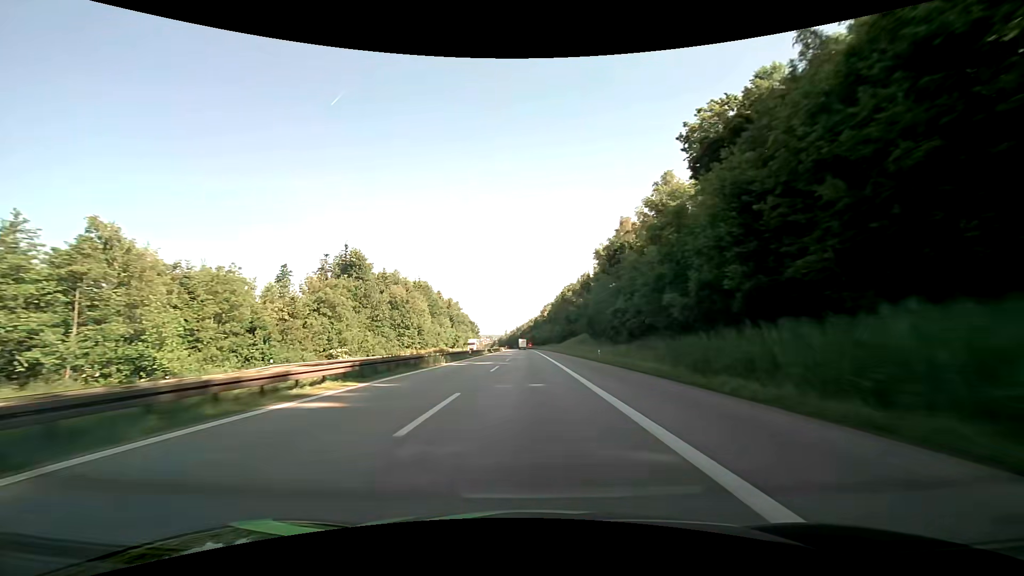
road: motorway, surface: asphalt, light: Day
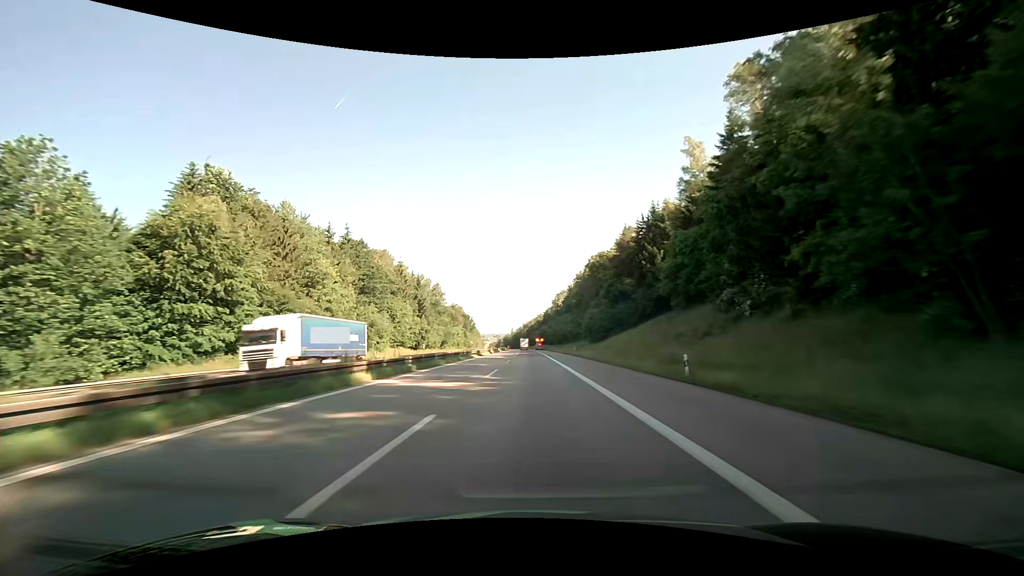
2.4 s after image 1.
(-0.6, +76.2) m; -1°
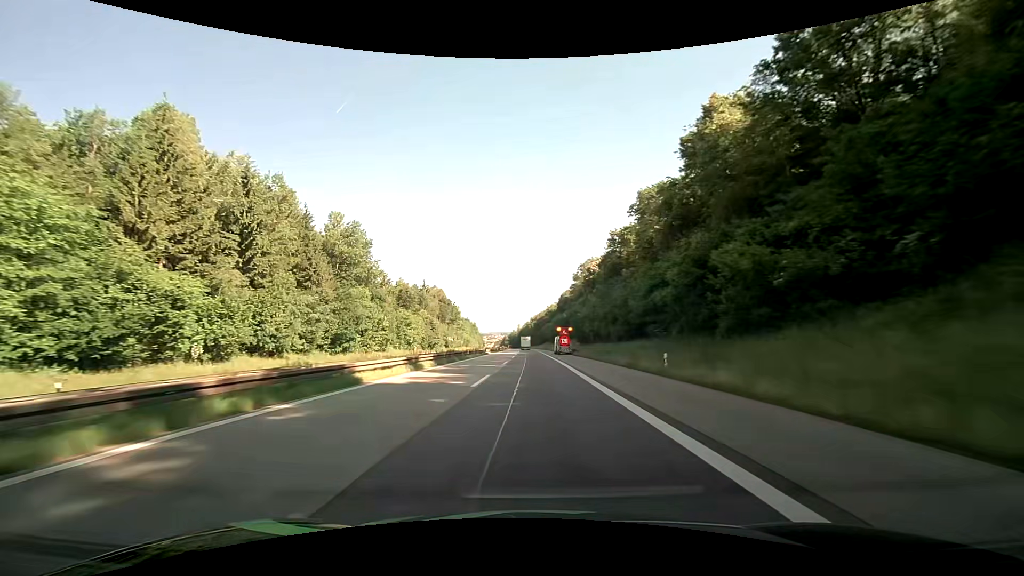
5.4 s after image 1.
(-0.7, +95.4) m; -1°
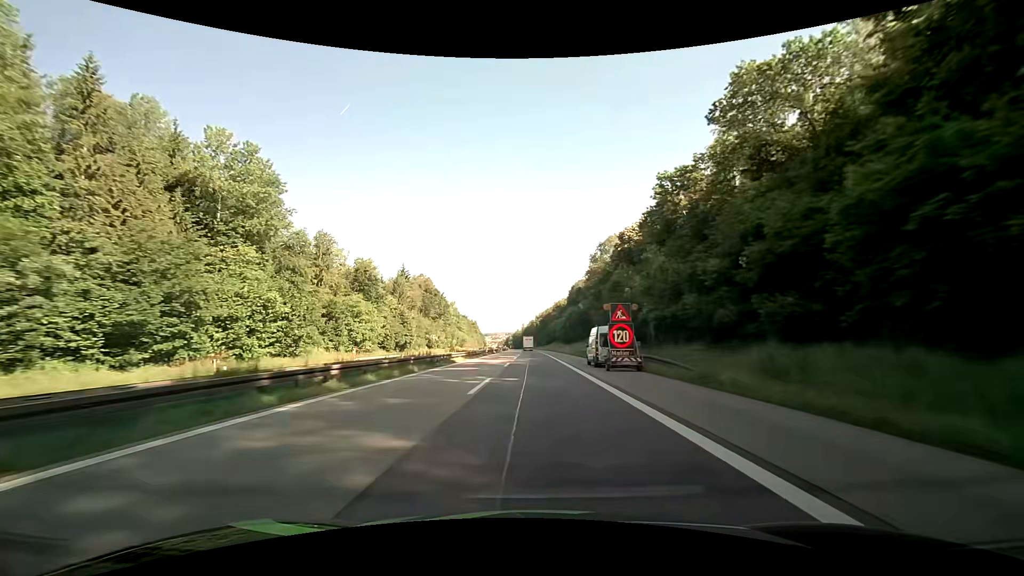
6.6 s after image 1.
(-0.2, +38.1) m; -1°
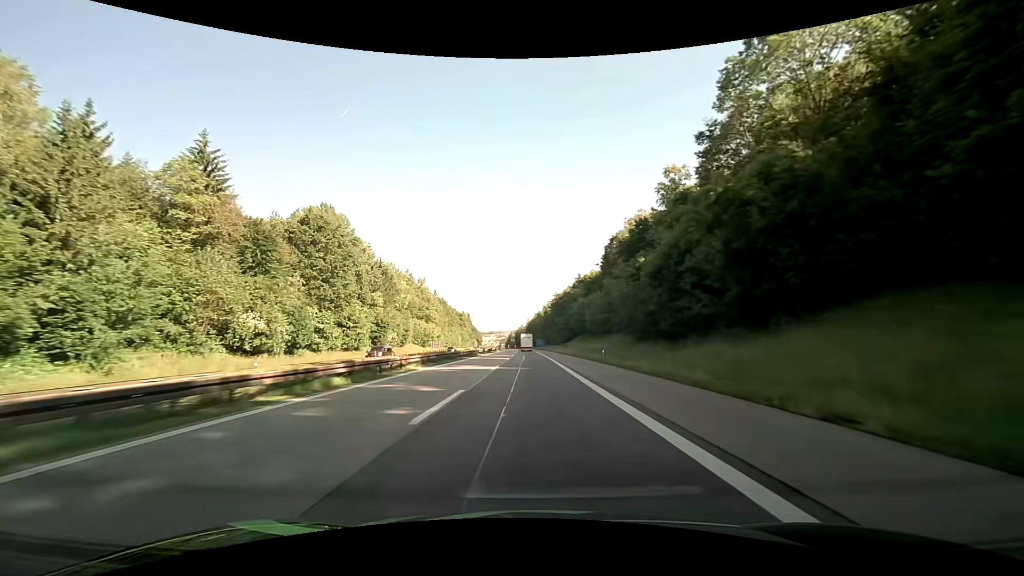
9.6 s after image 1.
(-0.1, +95.3) m; -1°
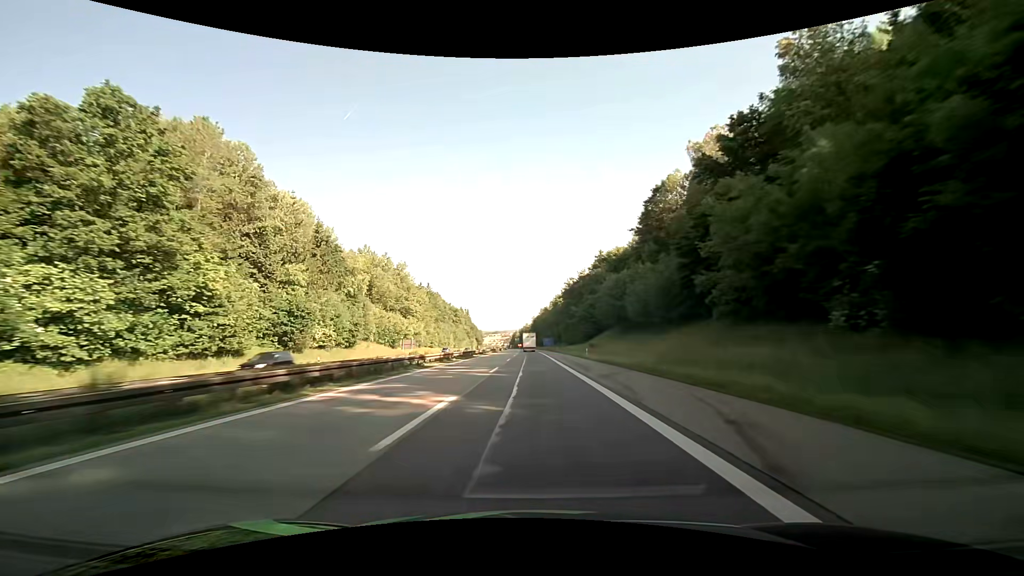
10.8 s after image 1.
(-0.2, +38.1) m; -1°
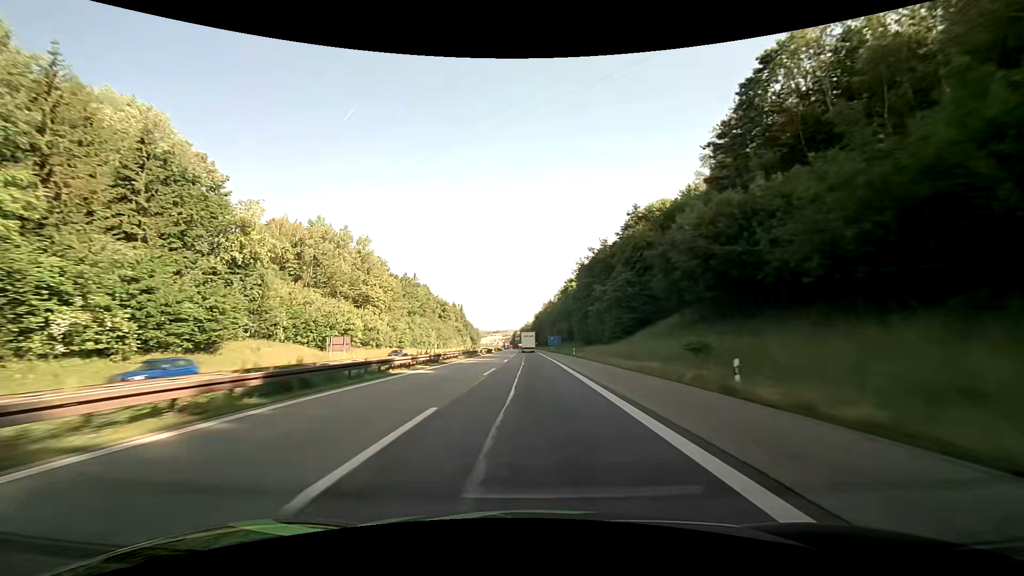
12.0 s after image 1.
(-0.1, +38.1) m; 0°
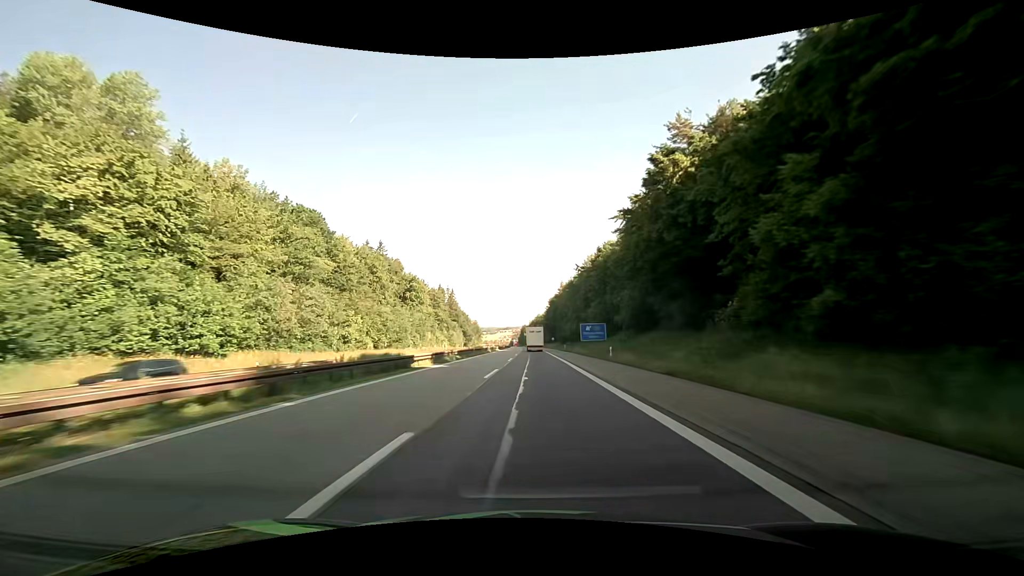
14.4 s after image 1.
(-1.0, +75.0) m; -1°
(0, +10) (0, +20) (0, +30) (0, +40) (0, +50) (0, +60) (0, +70) (0, +80) (0, +90) (0, +100) m
